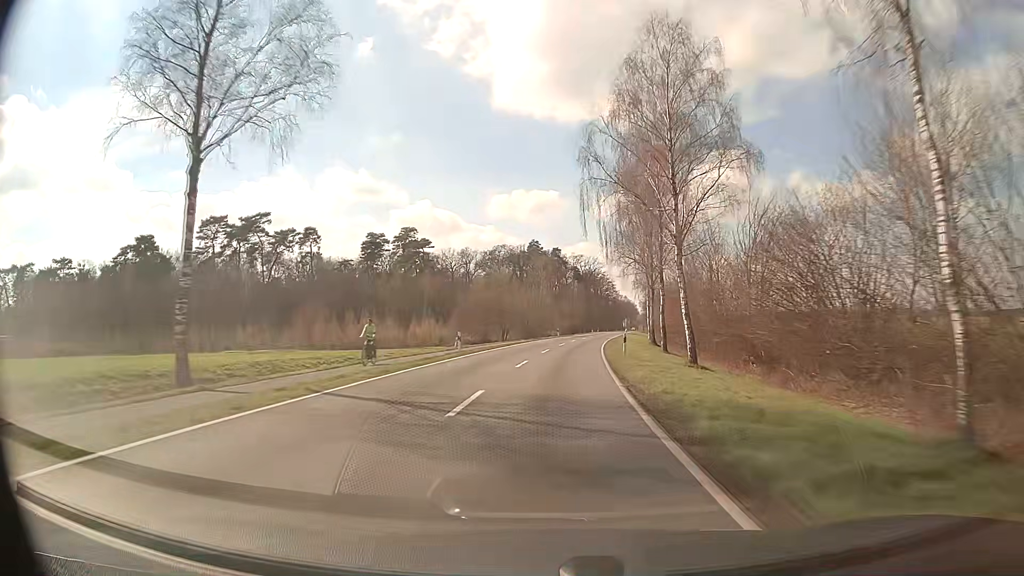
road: secondary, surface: asphalt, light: Day
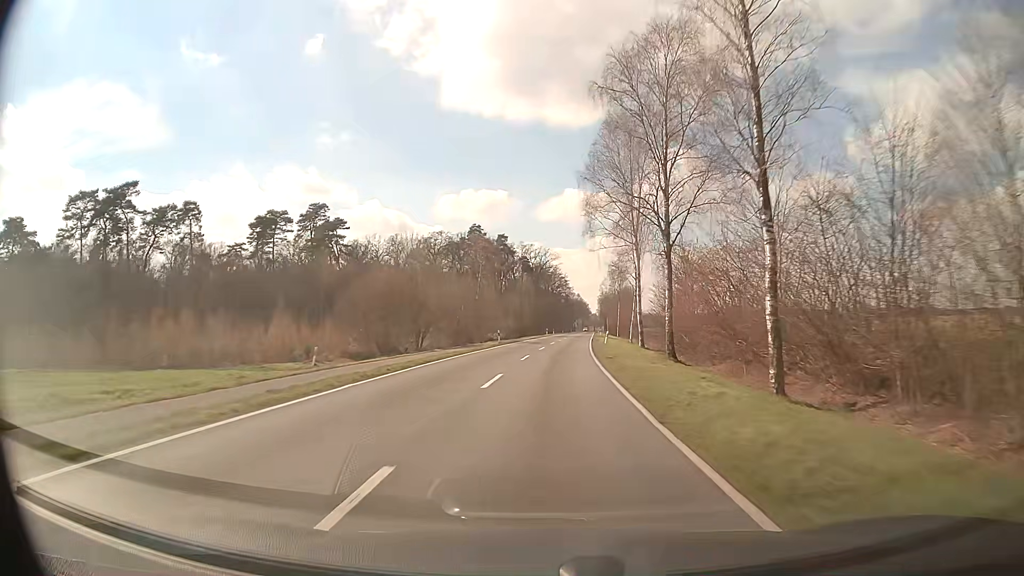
(+1.2, +31.4) m; +4°
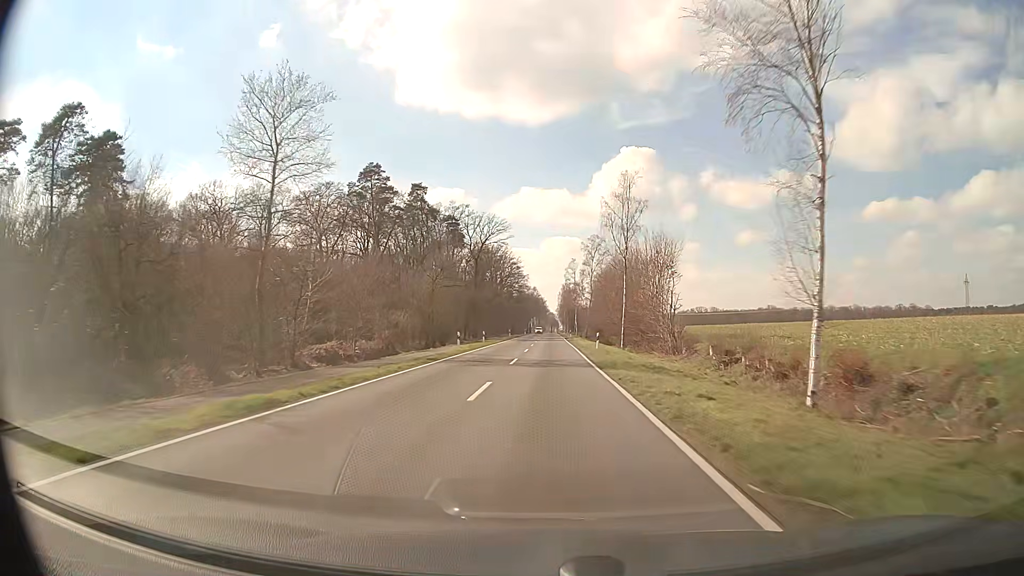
(+3.0, +62.8) m; +4°
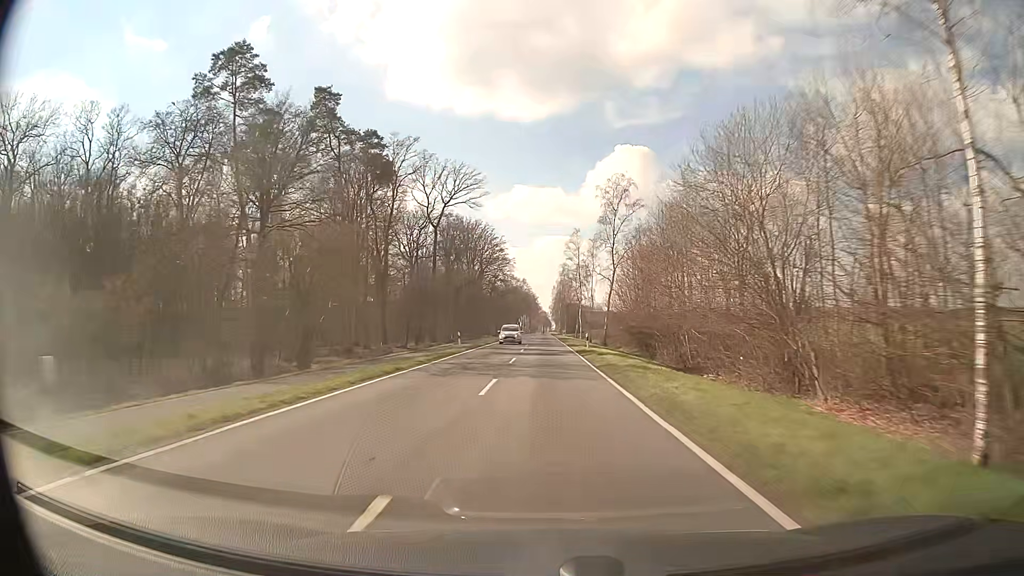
(+0.3, +47.2) m; +1°
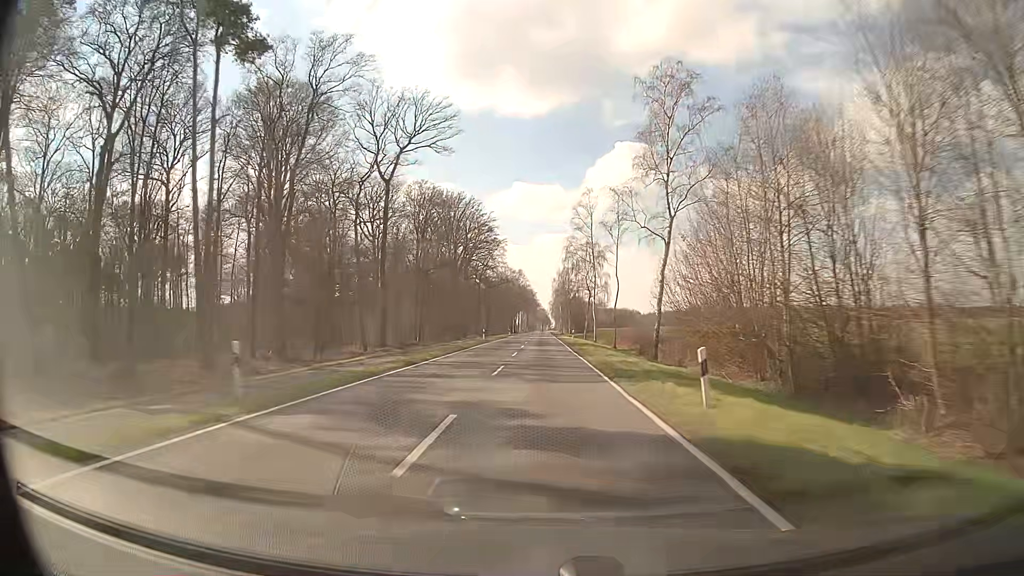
(0.0, +31.5) m; 0°
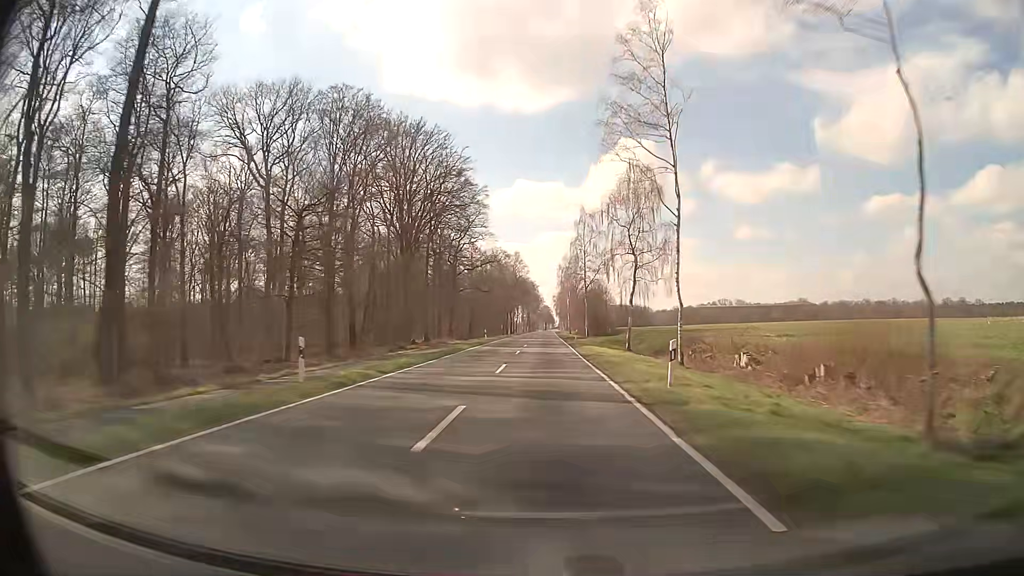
(-0.1, +47.1) m; 0°
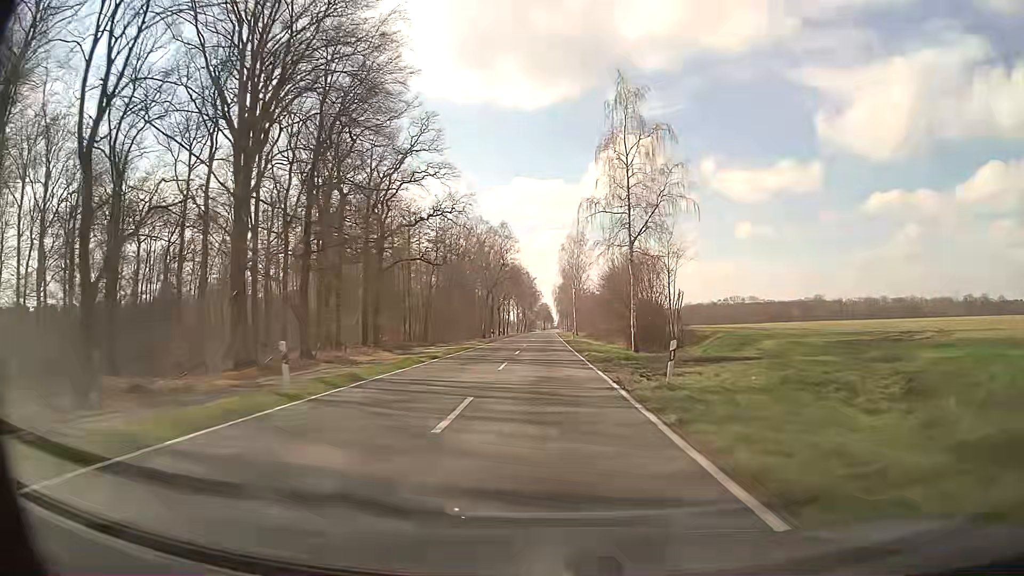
(0.0, +47.1) m; 0°
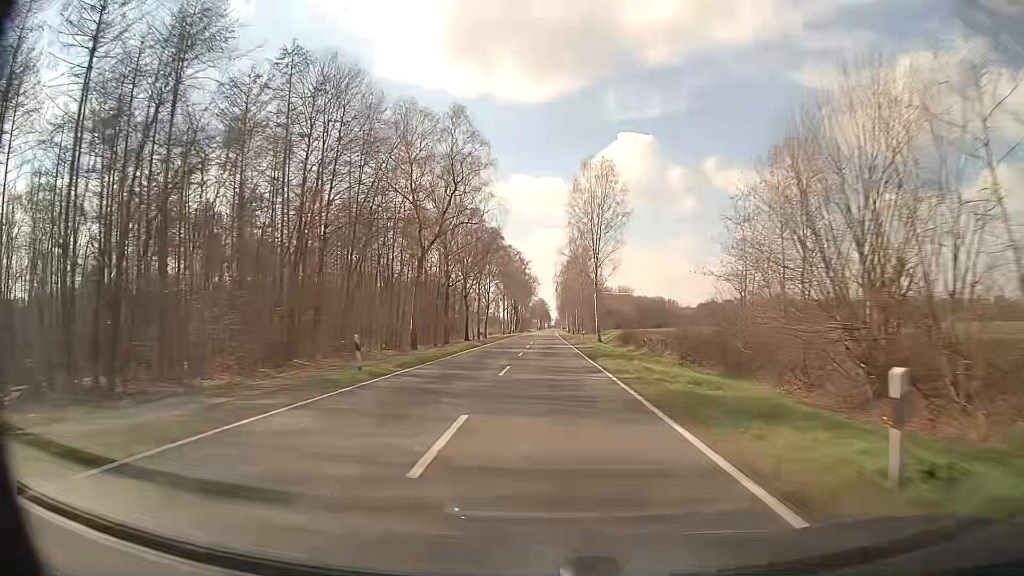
(0.0, +63.0) m; 0°
(0, +10) (0, +20) (0, +30) (0, +40) (0, +50) (0, +60) (+1, +70) (+1, +80) (+1, +90) (+1, +100) m
